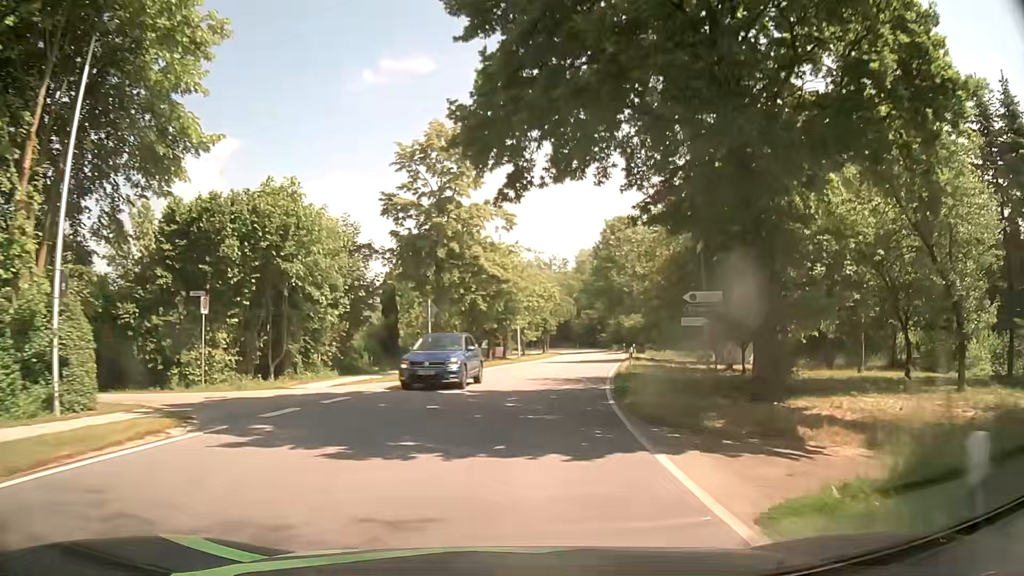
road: secondary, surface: asphalt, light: Day
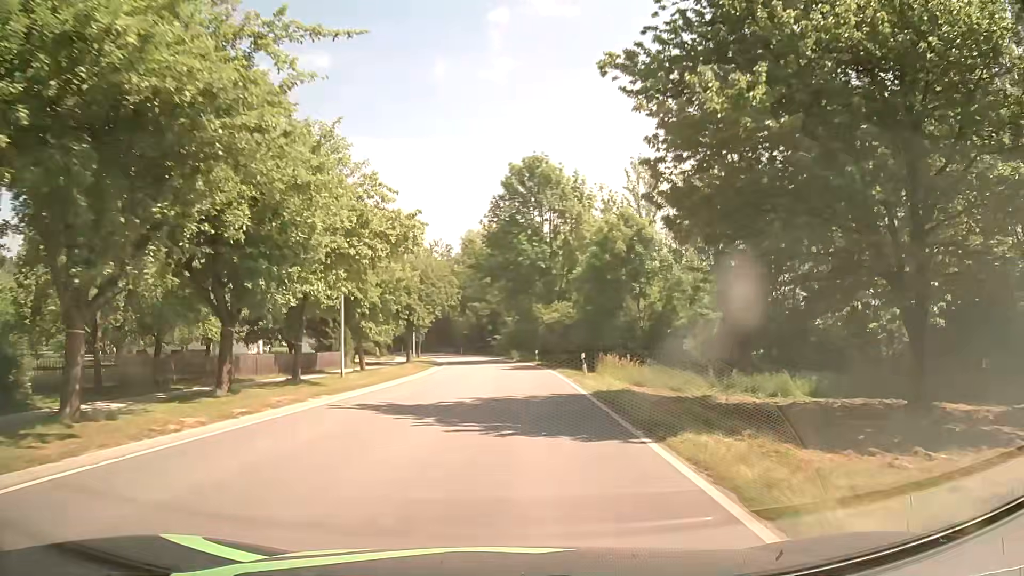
(+2.9, +30.5) m; +10°
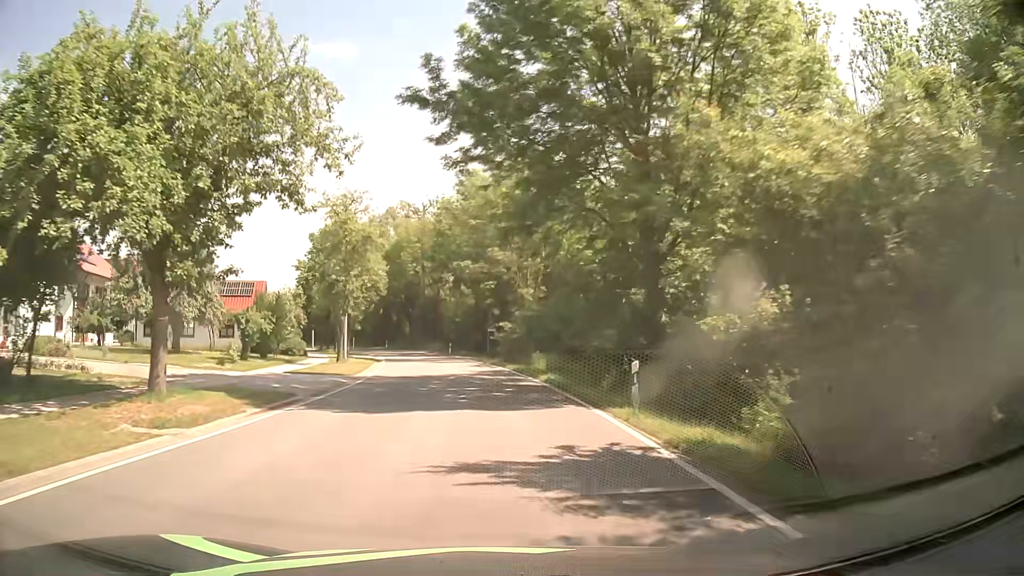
(+0.5, +38.3) m; -1°
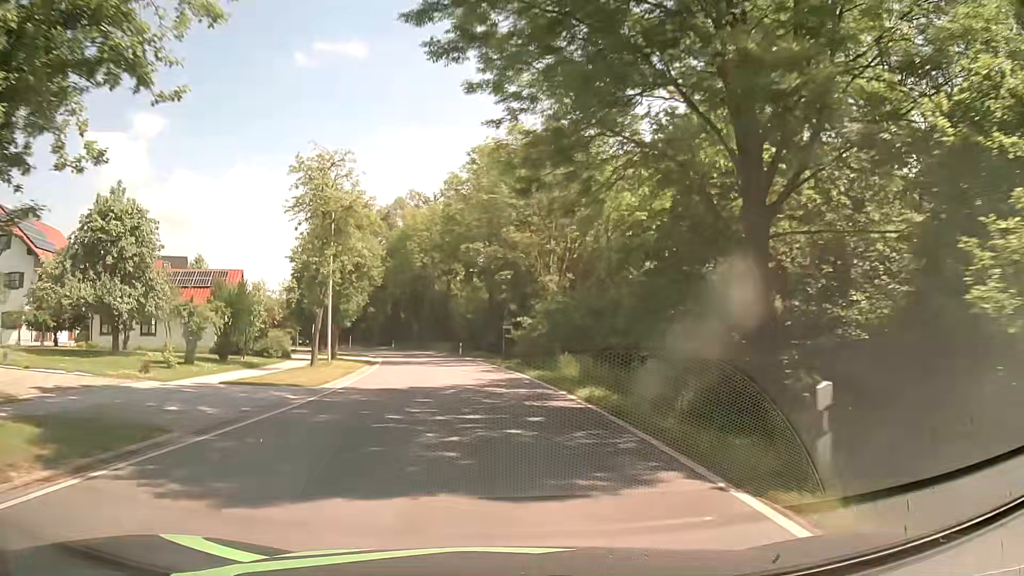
(-0.1, +7.7) m; -2°
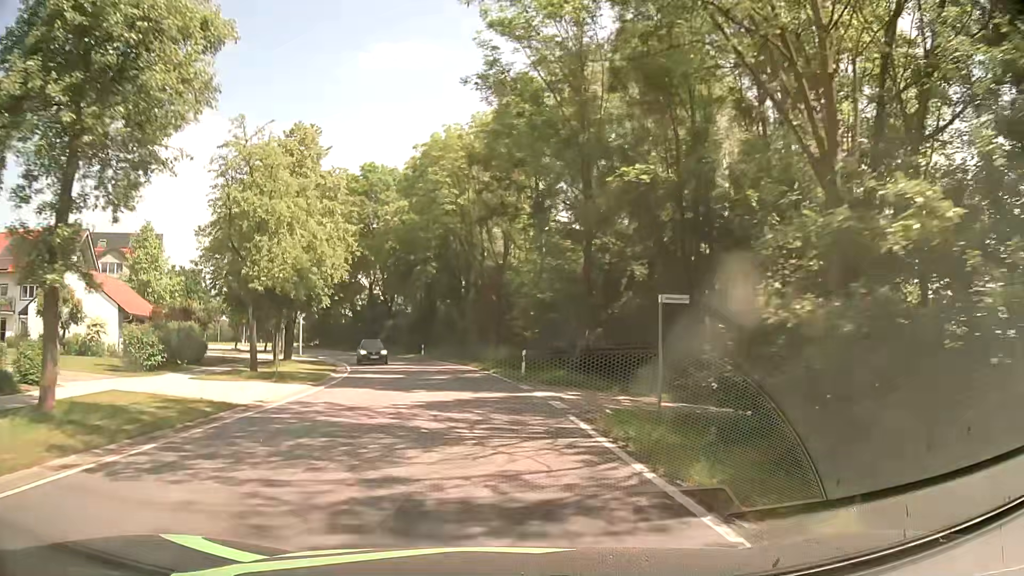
(-1.6, +30.5) m; -6°
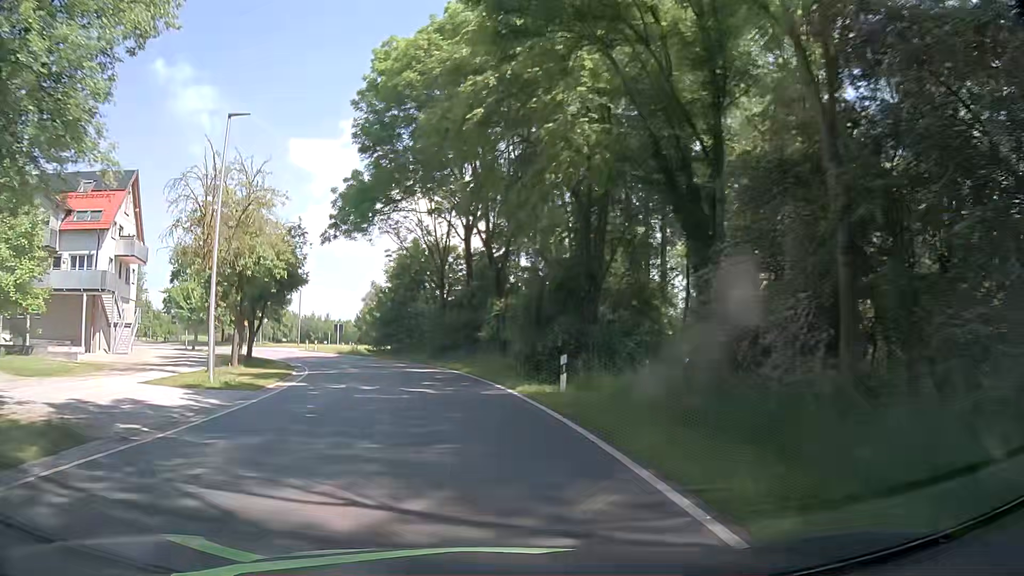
(-3.9, +37.7) m; -14°
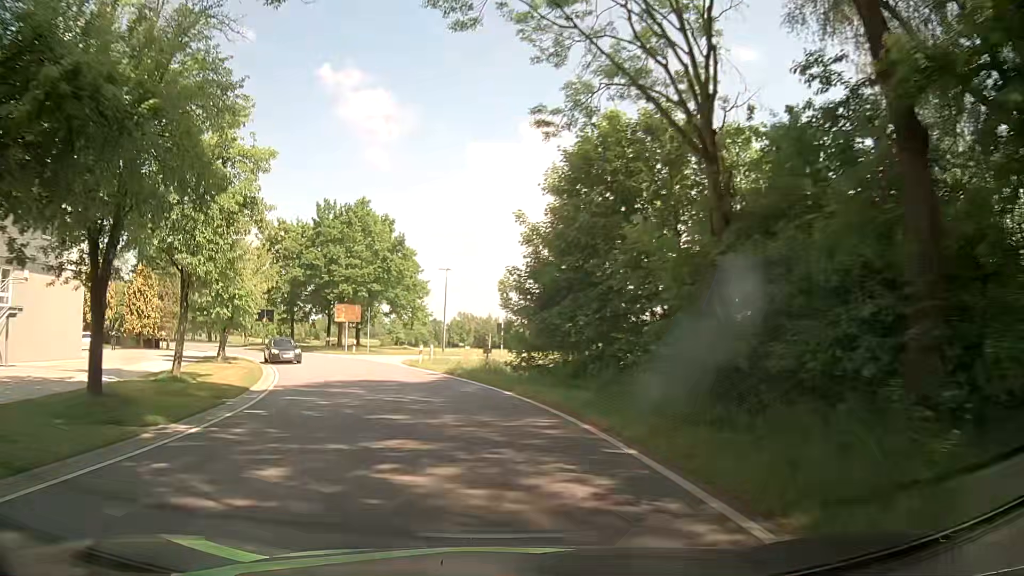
(-3.8, +30.1) m; -15°
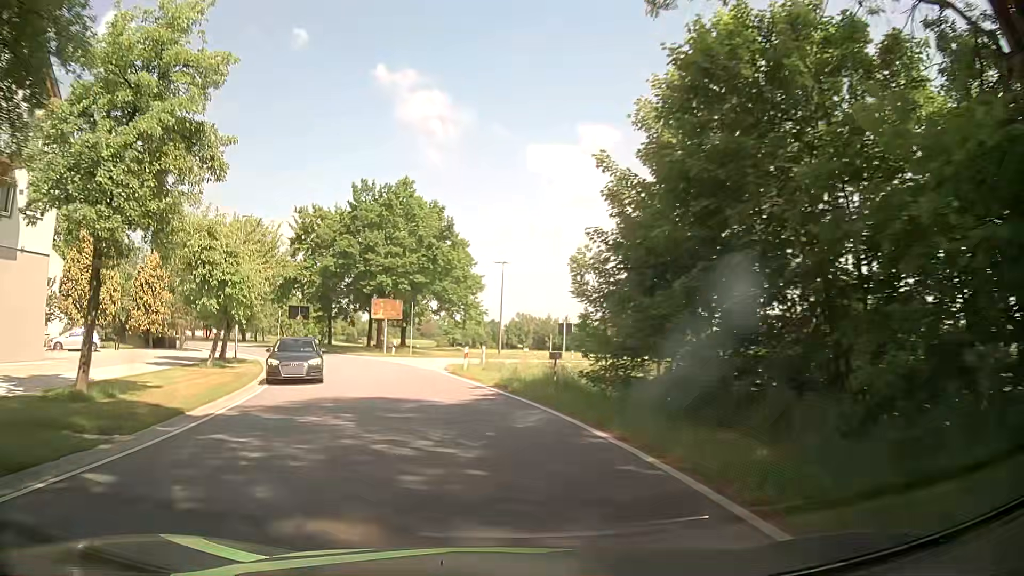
(-0.3, +7.6) m; -5°
(0, +10) (-2, +20) (-5, +29) (-9, +39) (-14, +47) (-19, +56) (-26, +63) (-33, +70) (-41, +76) (-50, +81) m
